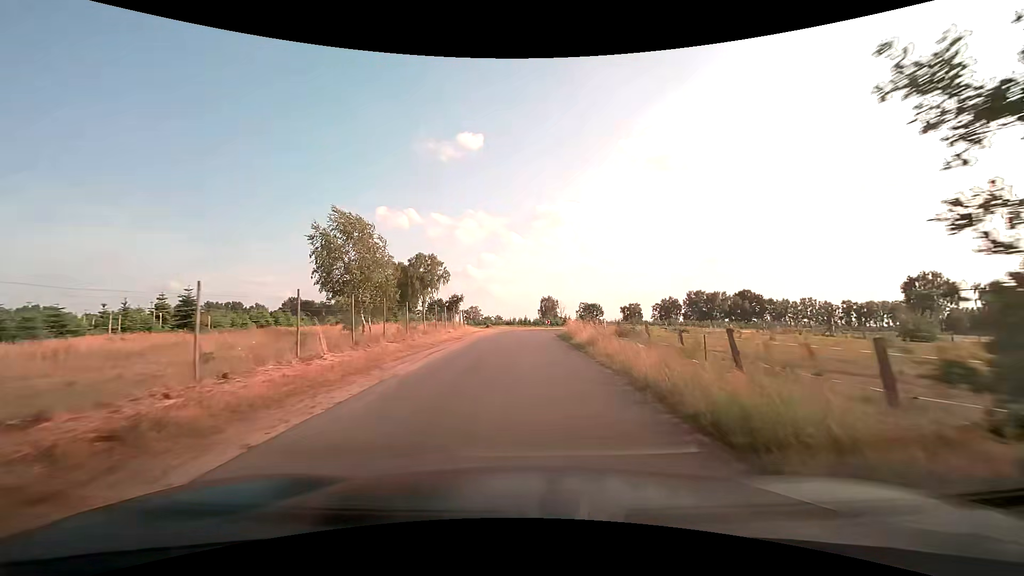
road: unclassified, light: Day
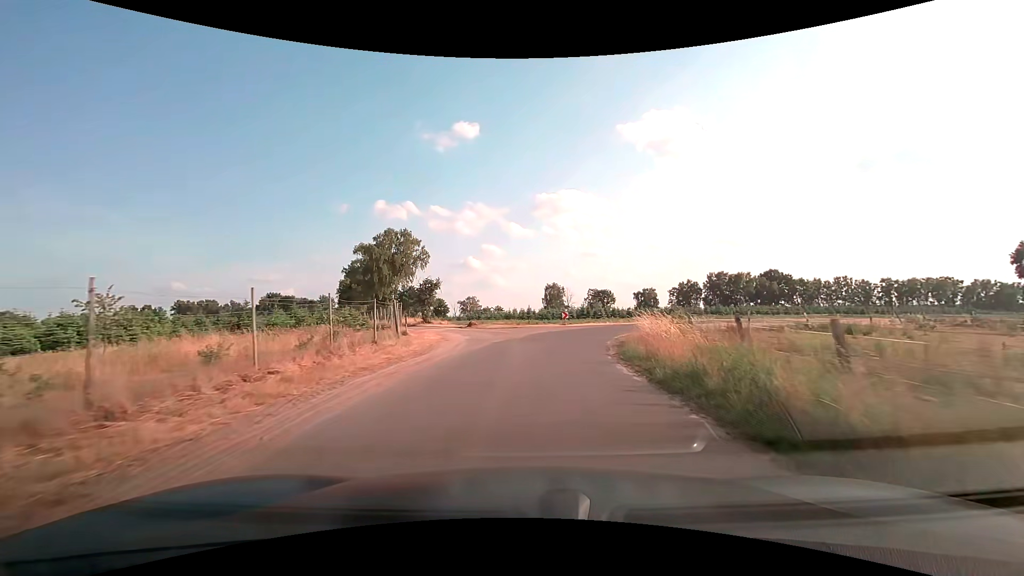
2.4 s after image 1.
(-0.1, +24.7) m; 0°
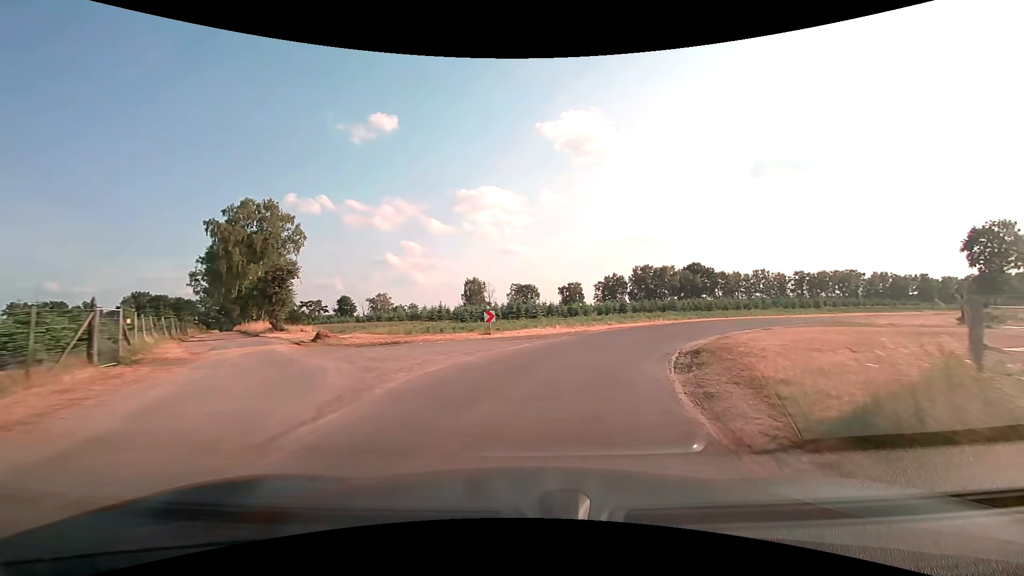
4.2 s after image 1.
(+0.9, +18.4) m; +9°
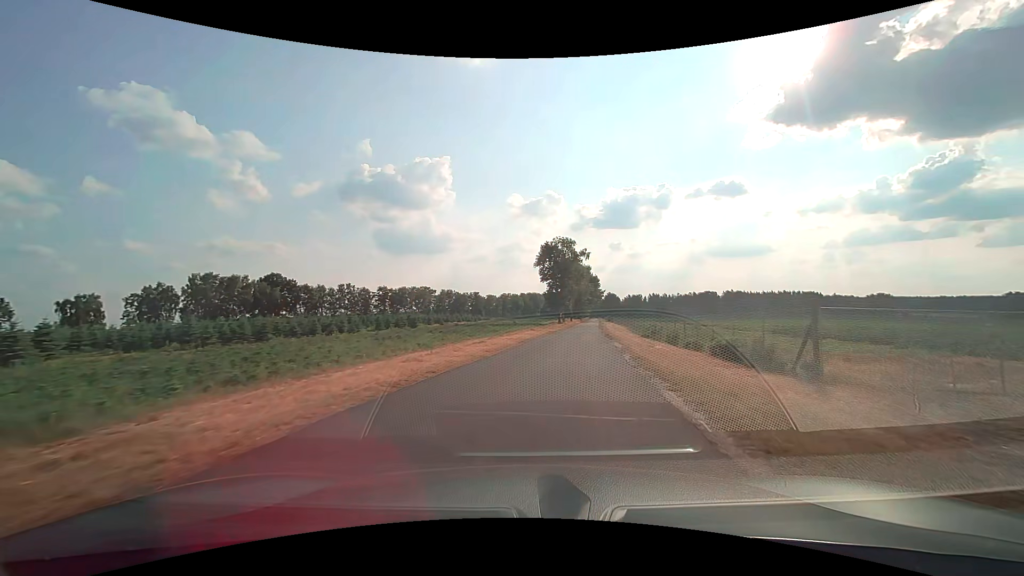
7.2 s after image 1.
(+10.8, +27.9) m; +44°
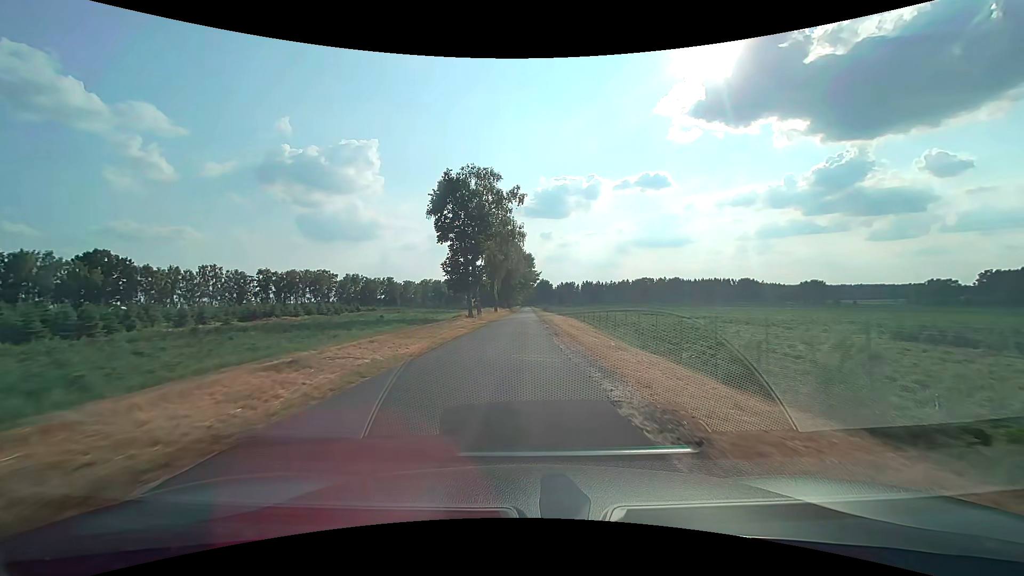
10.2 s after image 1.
(+4.7, +36.8) m; +9°
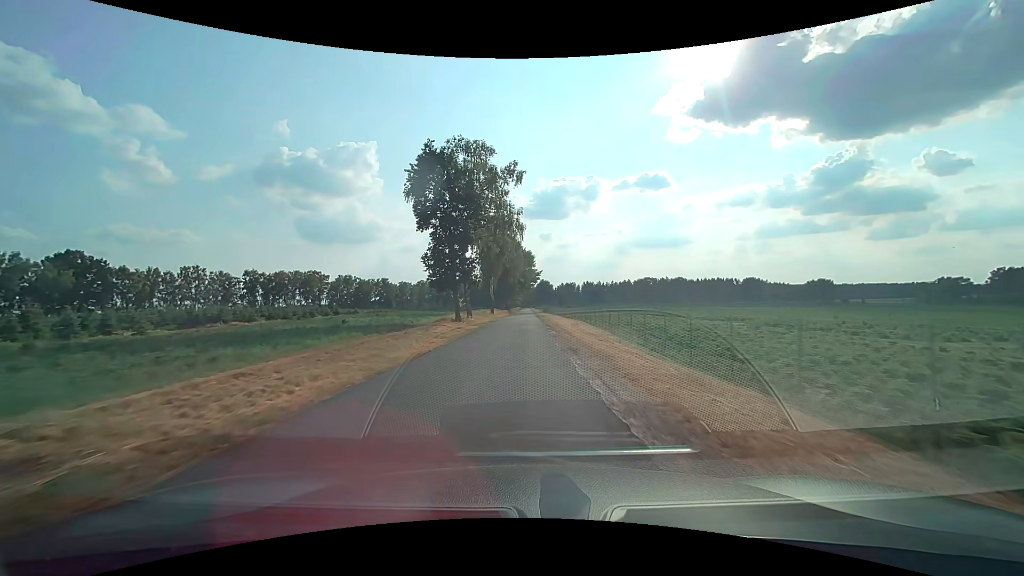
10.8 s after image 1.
(0.0, +8.5) m; 0°
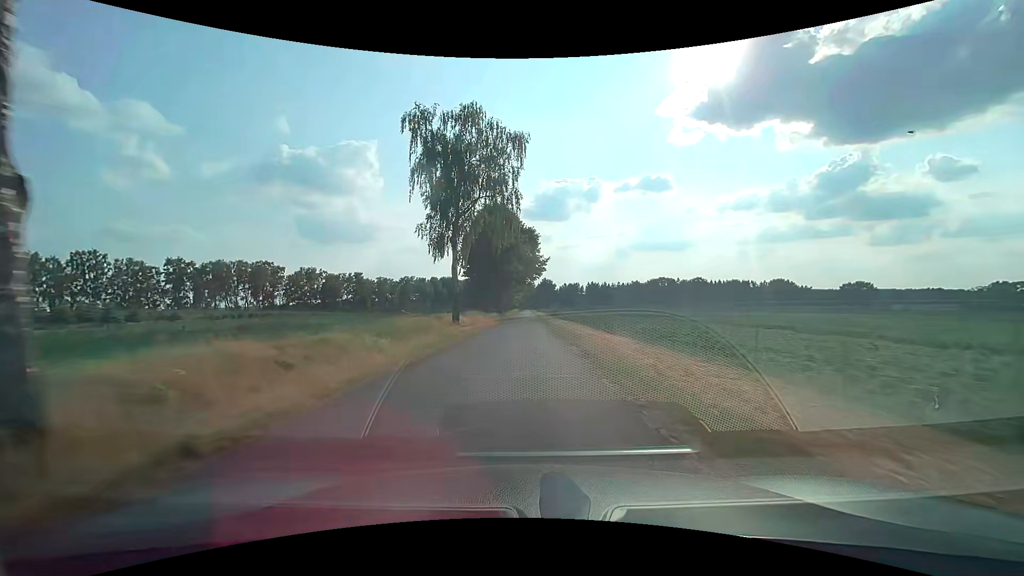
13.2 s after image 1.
(0.0, +36.8) m; 0°
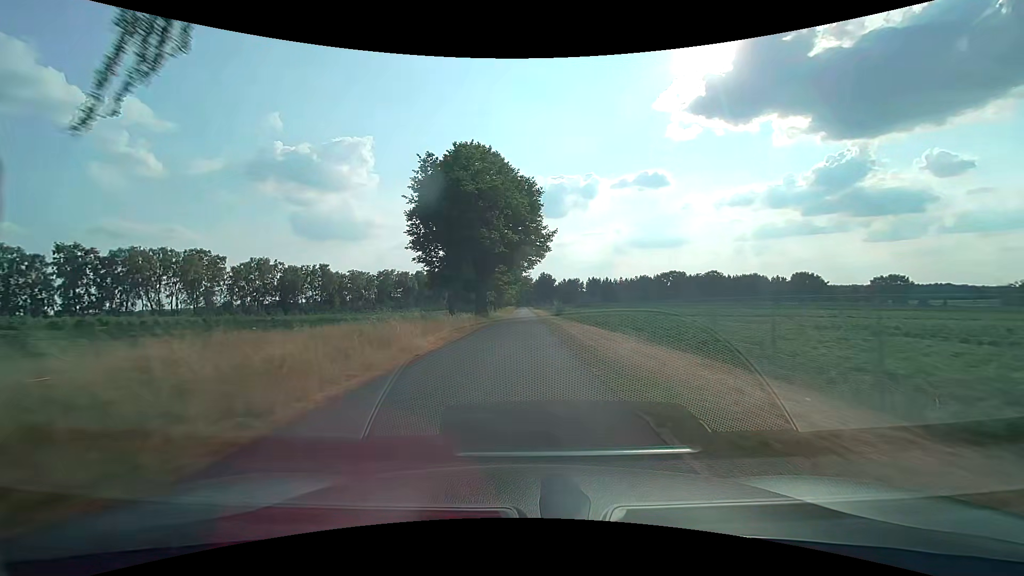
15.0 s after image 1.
(+0.1, +29.5) m; +1°
(0, +10) (0, +20) (0, +30) (0, +40) (0, +50) (0, +60) (0, +70) (0, +80) (-1, +90) (-1, +100) m
